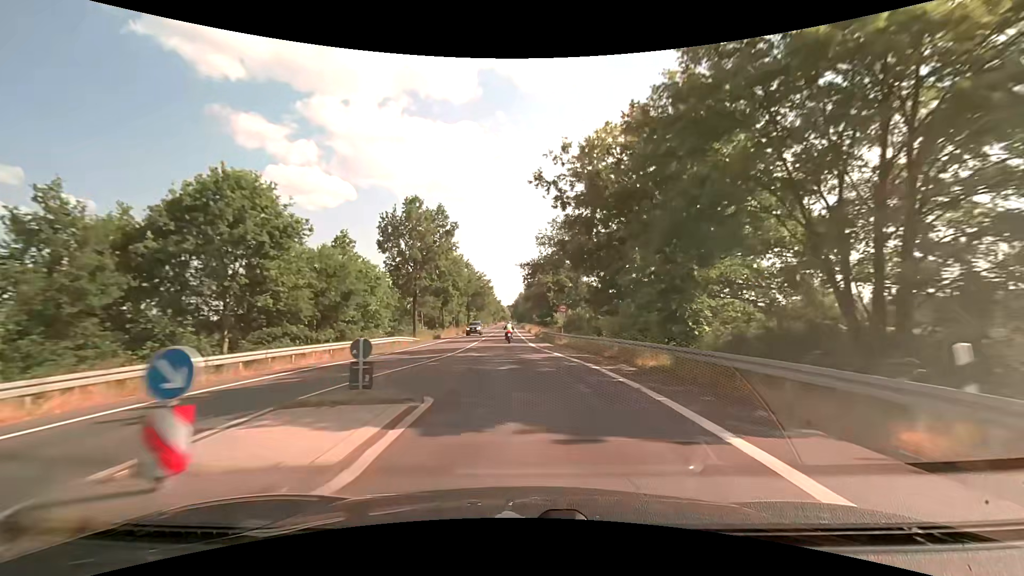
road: tertiary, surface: asphalt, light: Day
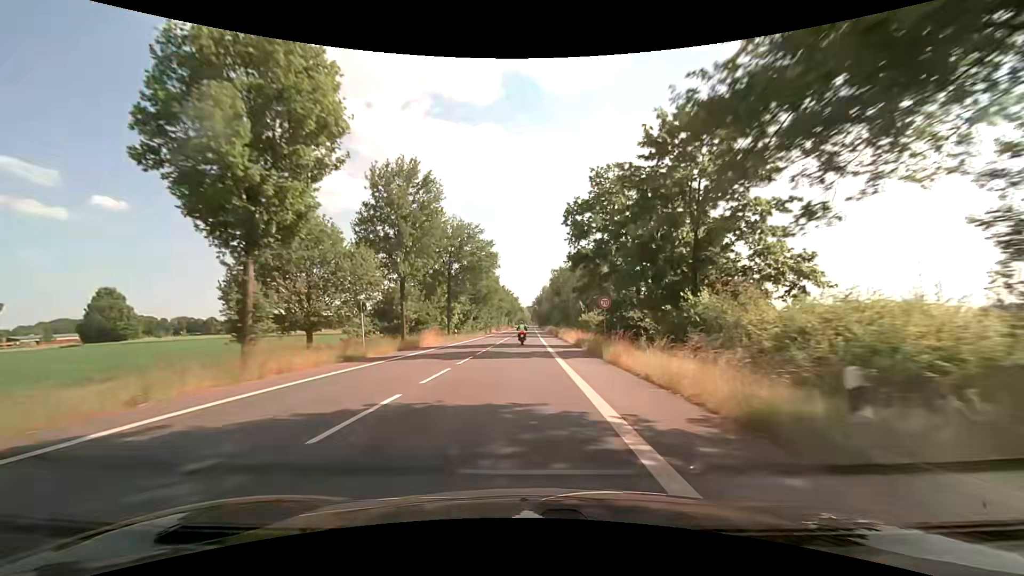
(-1.2, +53.6) m; -2°
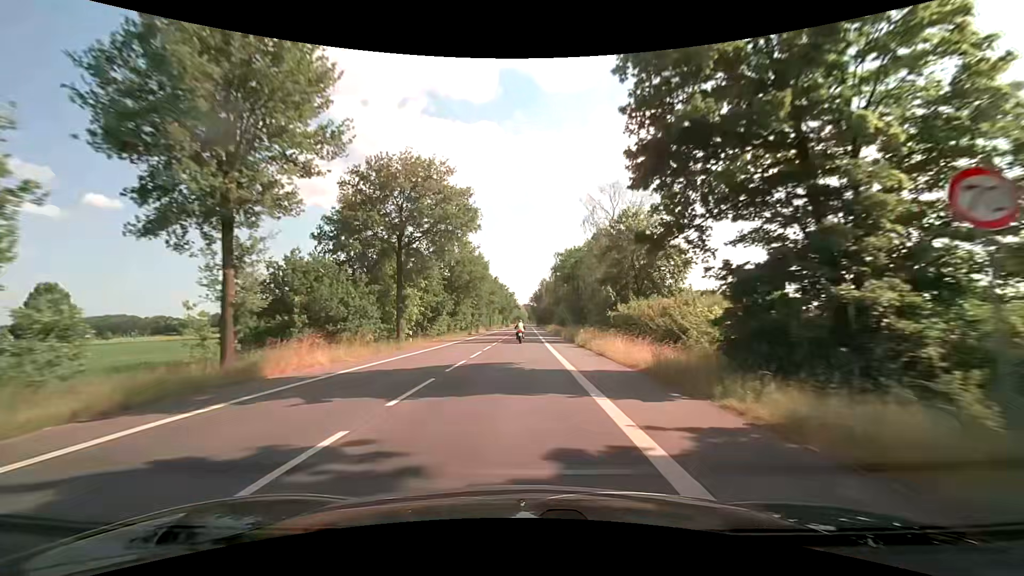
(+0.1, +21.4) m; 0°
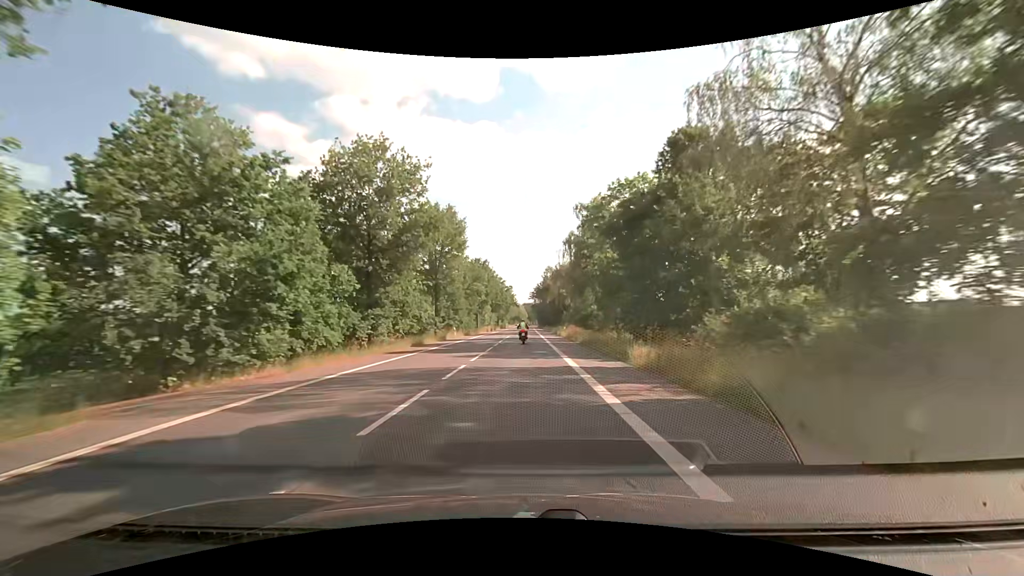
(+0.1, +32.1) m; 0°
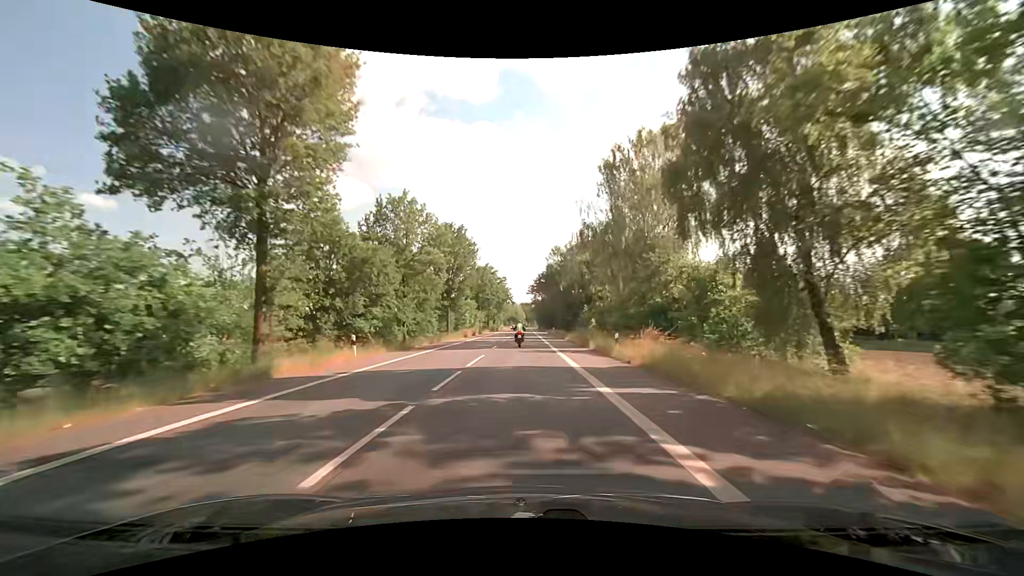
(+0.1, +31.8) m; 0°
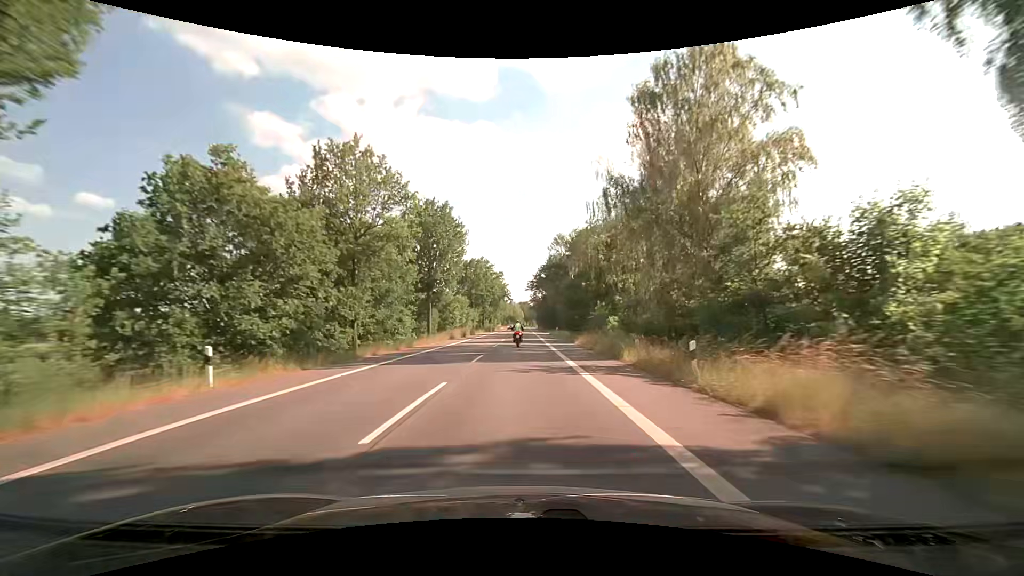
(0.0, +10.5) m; 0°
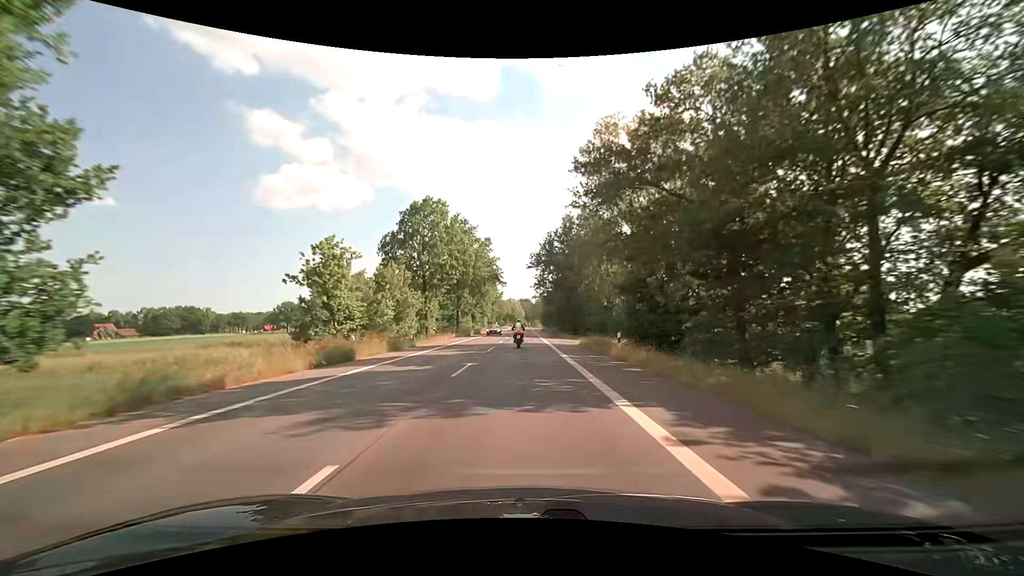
(-0.1, +41.0) m; -1°
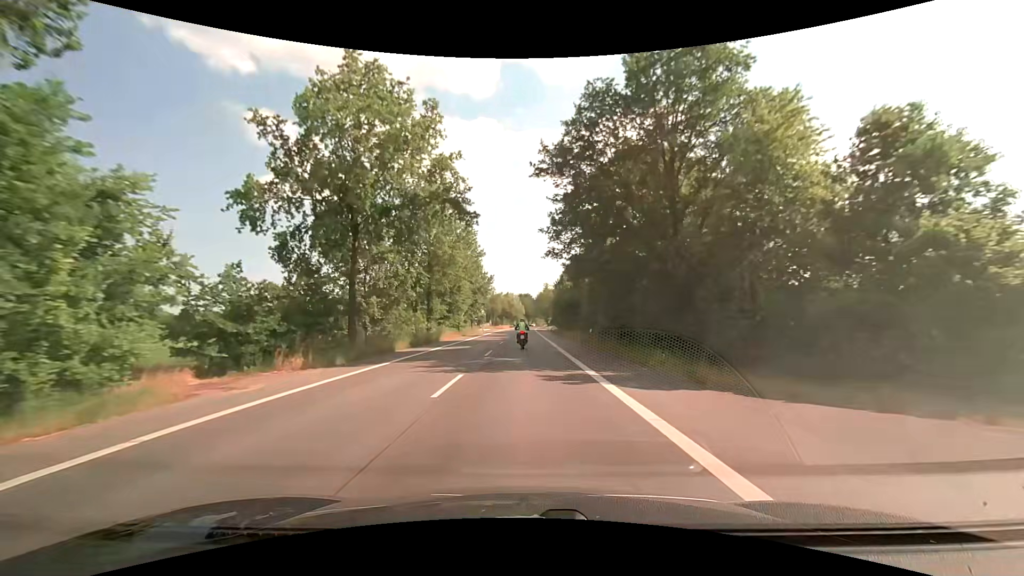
(+0.2, +39.5) m; 0°
(0, +10) (0, +20) (0, +30) (0, +40) (0, +50) (0, +60) (+1, +70) (+1, +80) (+1, +90) (+1, +100) m
